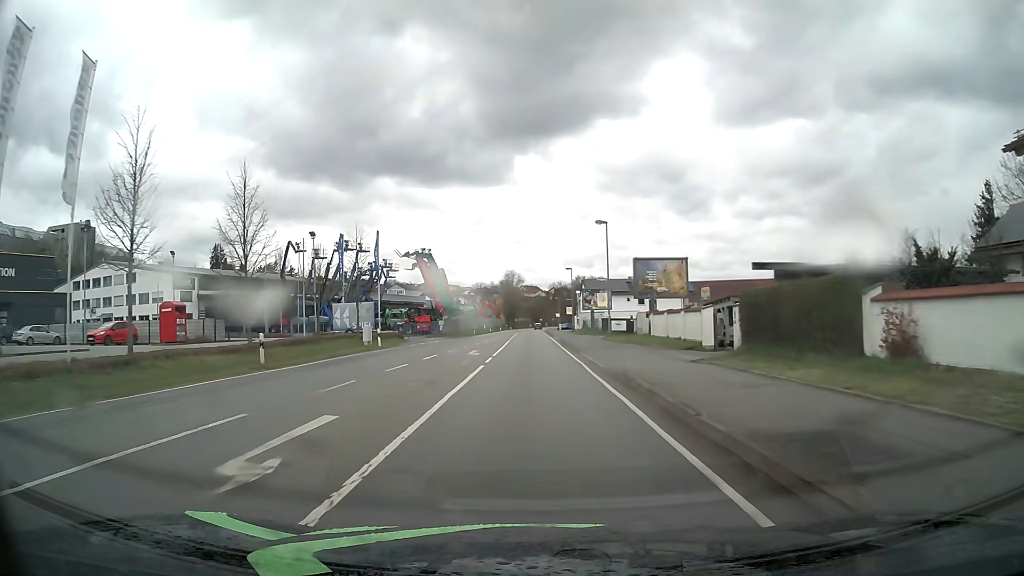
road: primary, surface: asphalt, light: Day
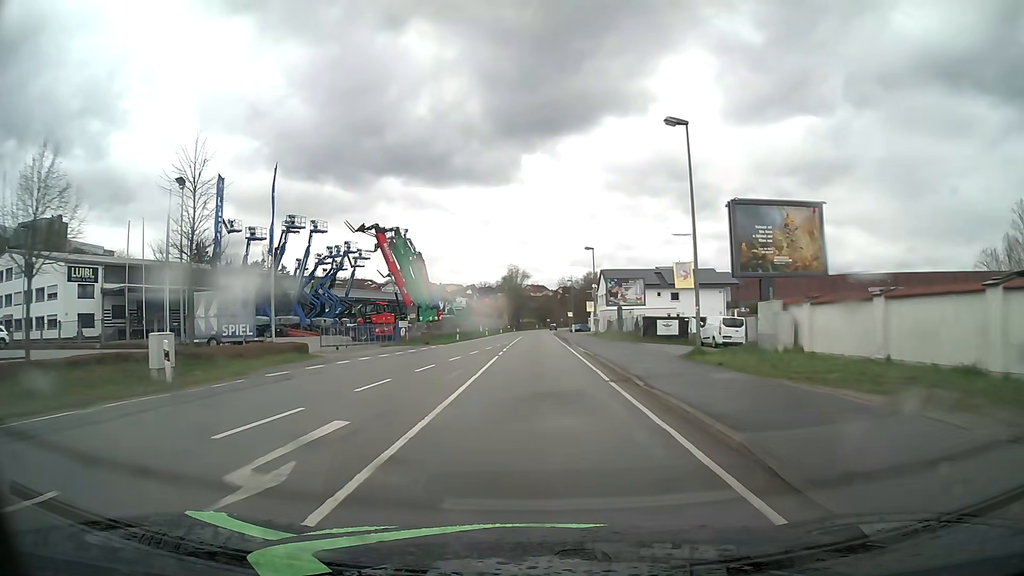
(0.0, +23.0) m; 0°
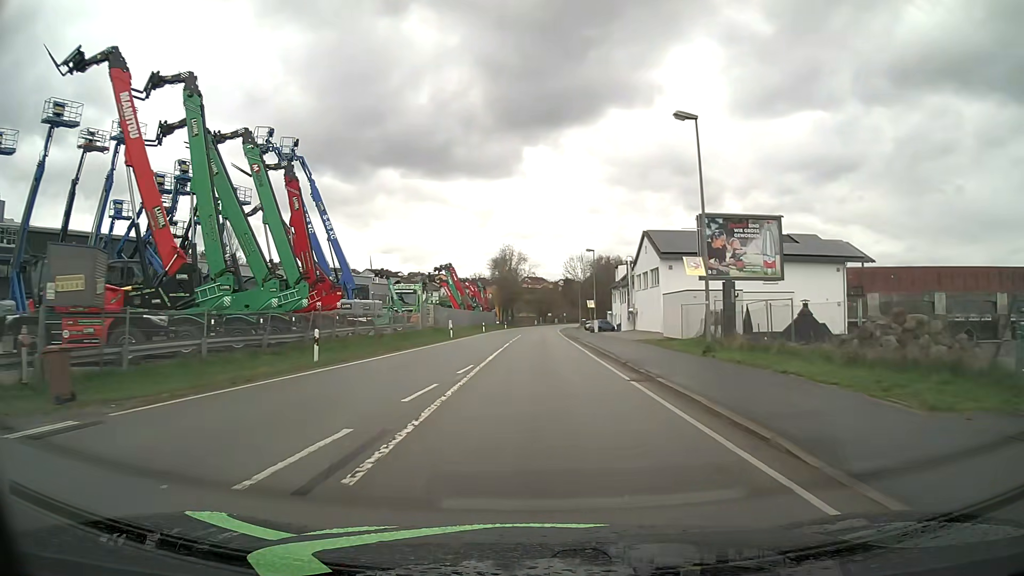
(-0.1, +38.3) m; 0°
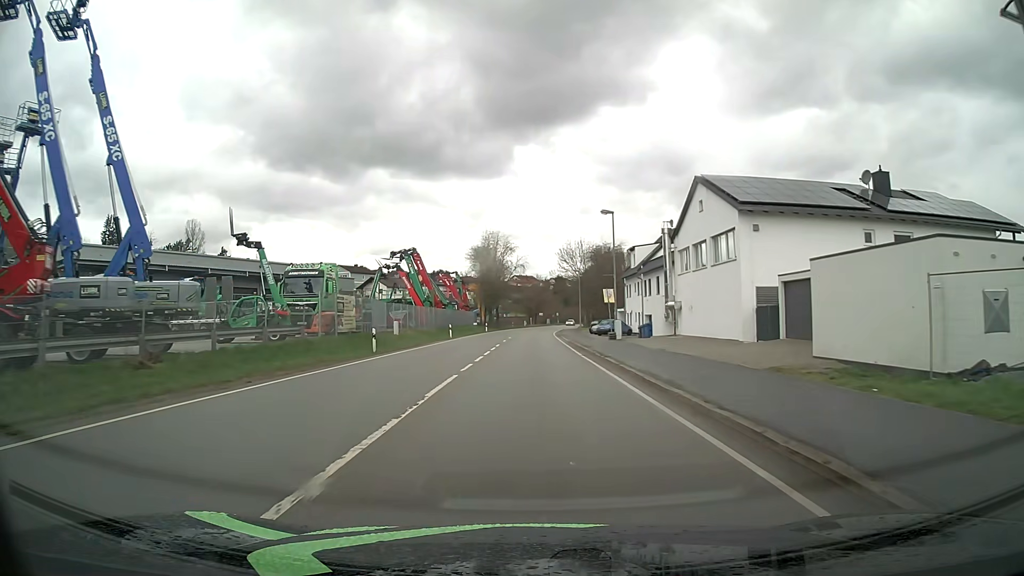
(+0.2, +23.0) m; +1°
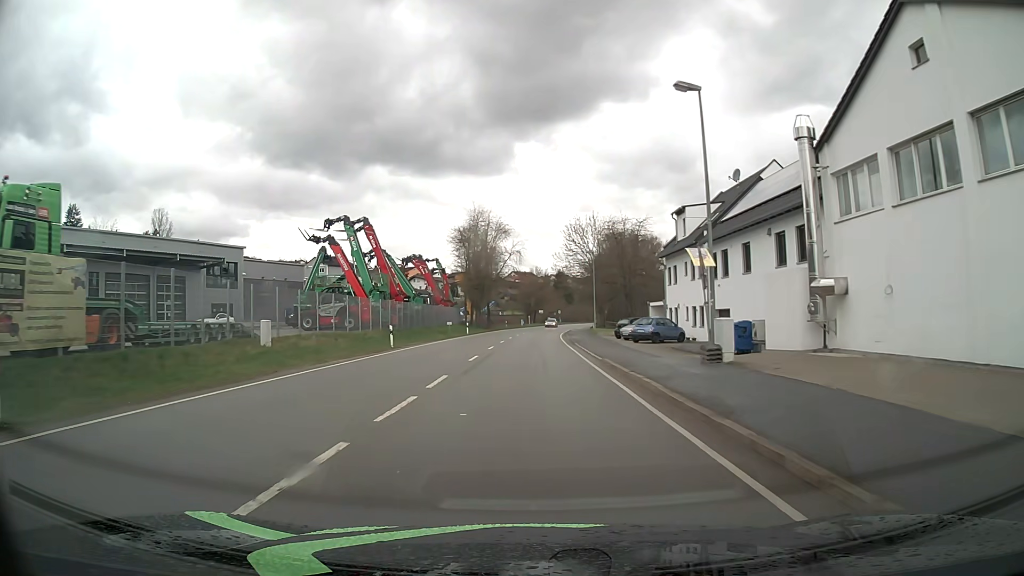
(0.0, +22.9) m; 0°
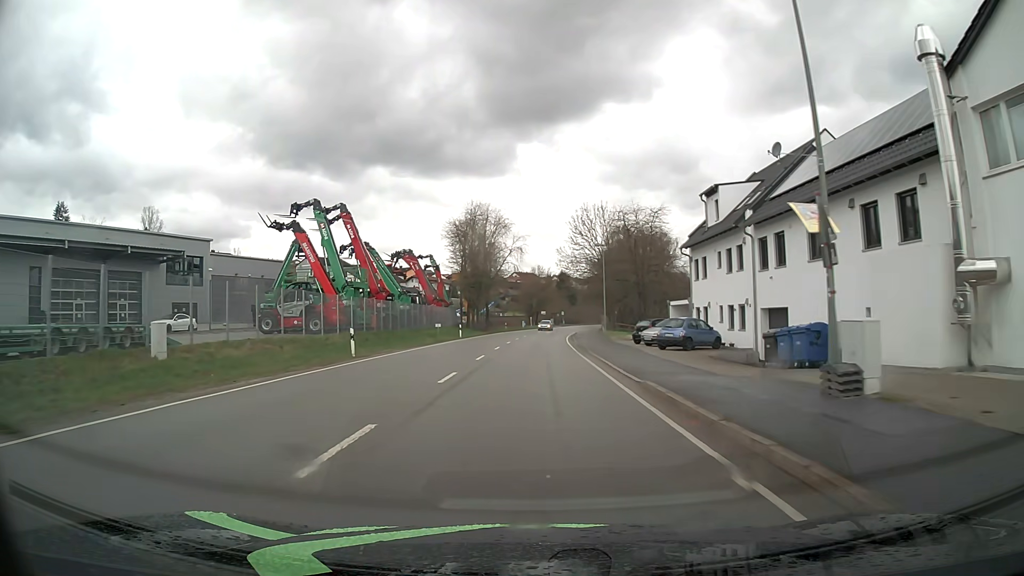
(0.0, +7.6) m; 0°
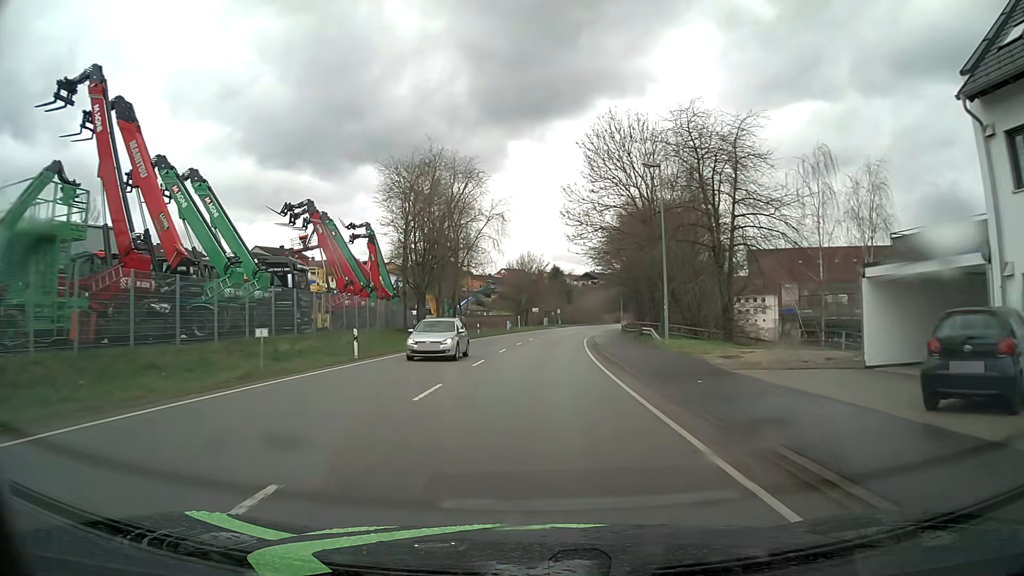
(+0.2, +30.5) m; +1°
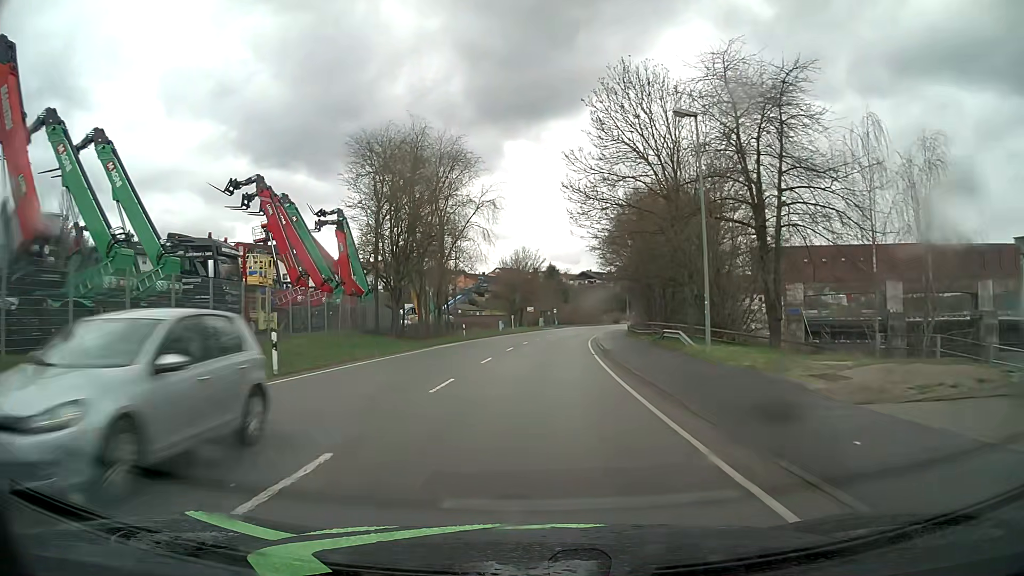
(0.0, +7.6) m; 0°
(0, +10) (0, +20) (+1, +30) (+1, +40) (+2, +50) (+3, +60) (+5, +70) (+6, +80) (+8, +89) (+10, +99) m
